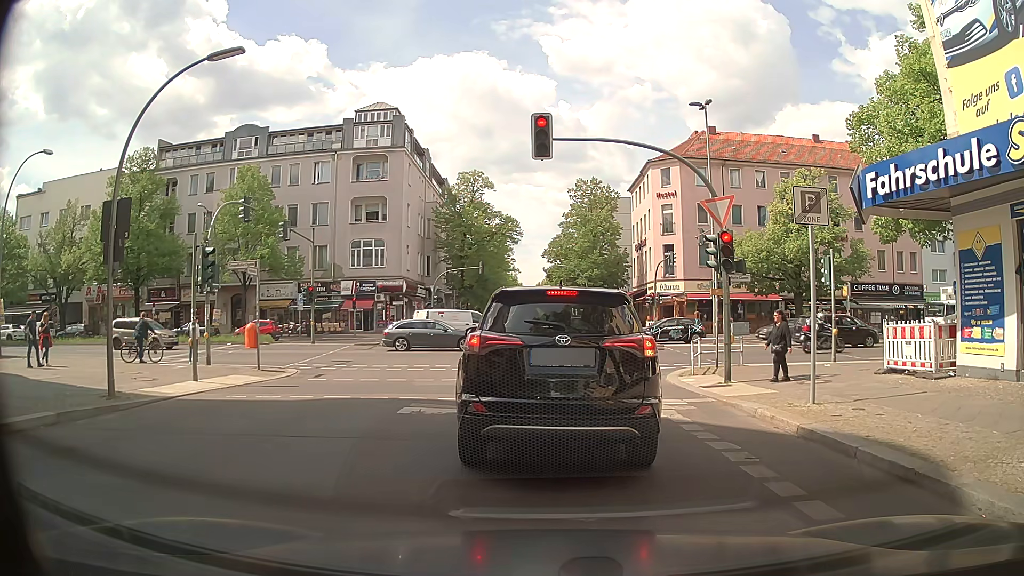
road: residential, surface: asphalt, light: Day
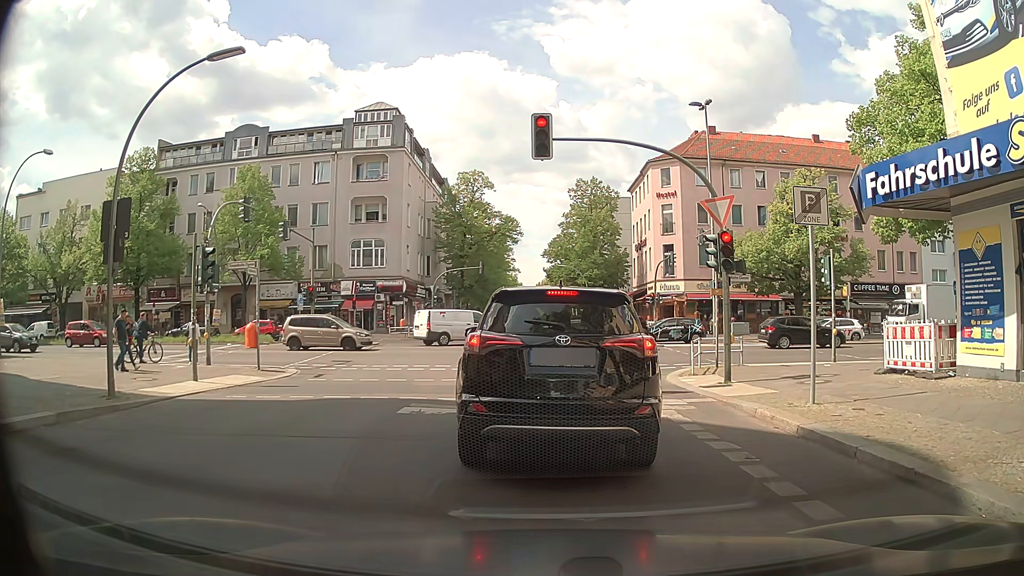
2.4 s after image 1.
(0.0, 0.0) m; 0°
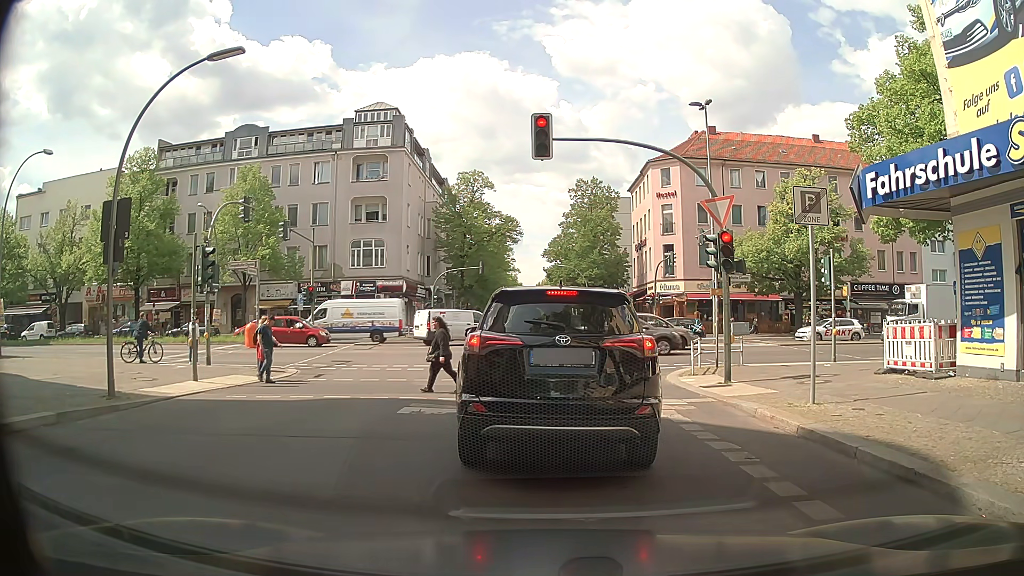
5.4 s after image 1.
(0.0, 0.0) m; 0°
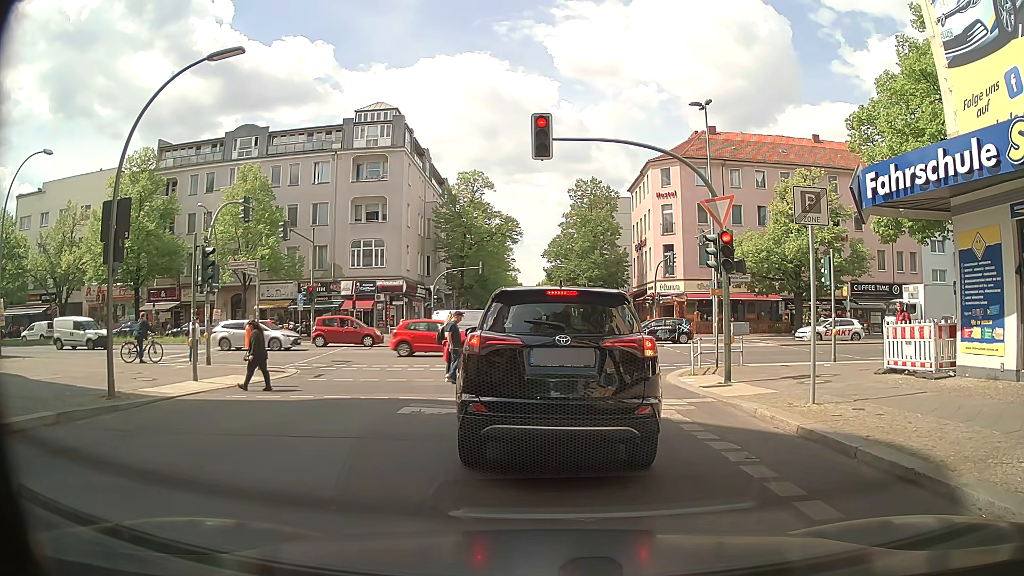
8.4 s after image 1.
(0.0, 0.0) m; 0°
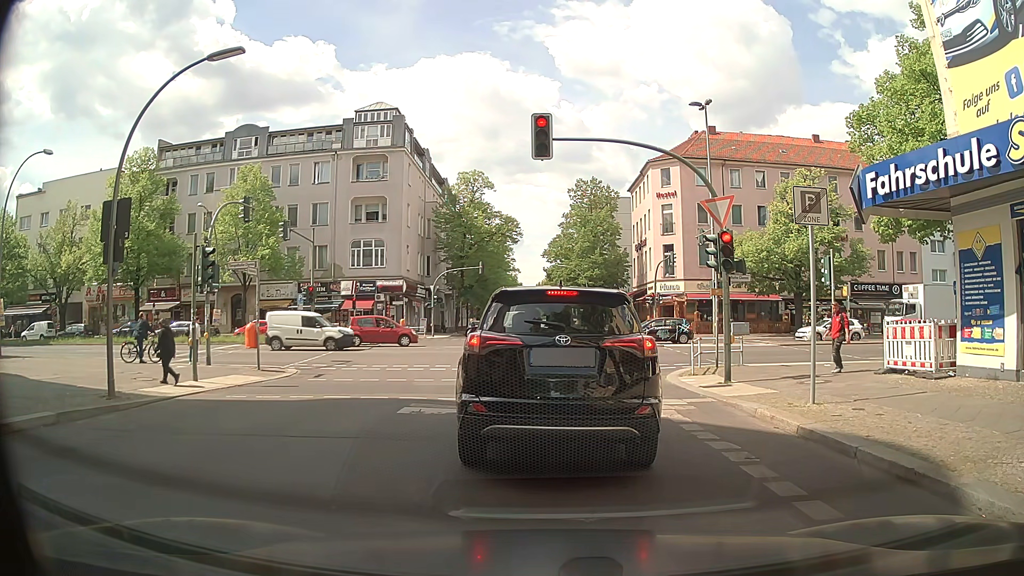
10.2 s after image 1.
(0.0, 0.0) m; 0°
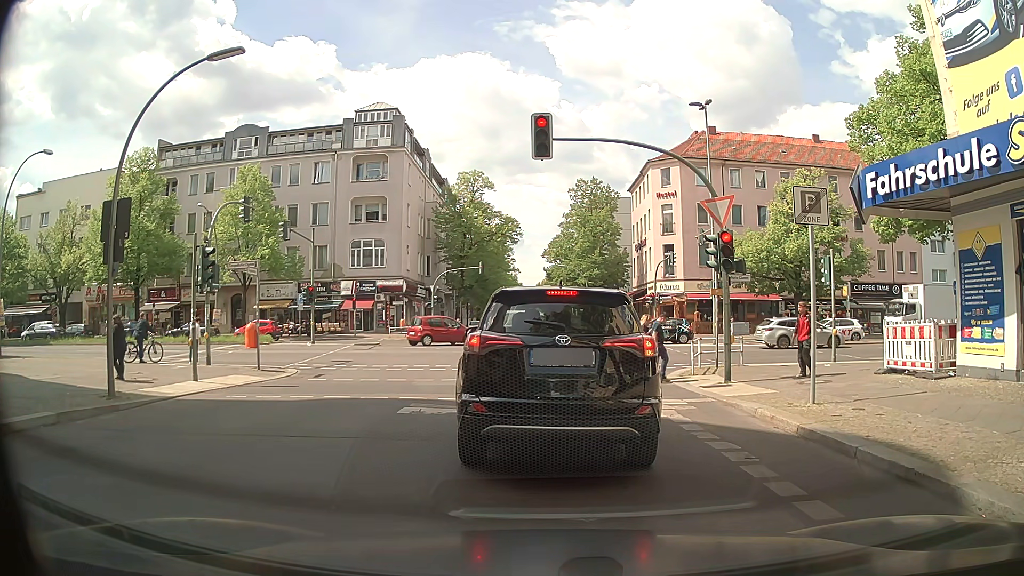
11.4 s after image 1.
(0.0, 0.0) m; 0°
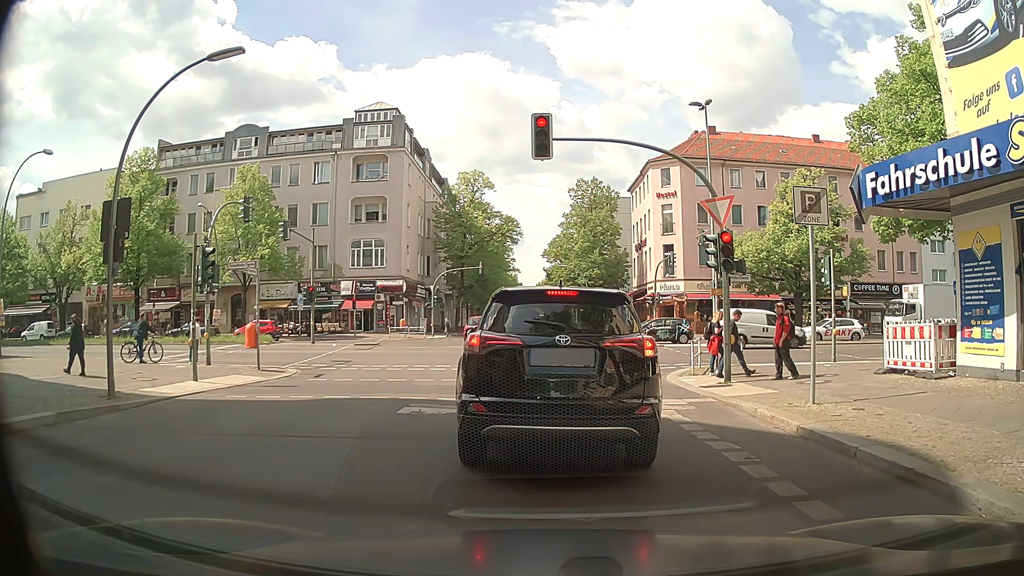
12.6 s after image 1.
(0.0, 0.0) m; 0°
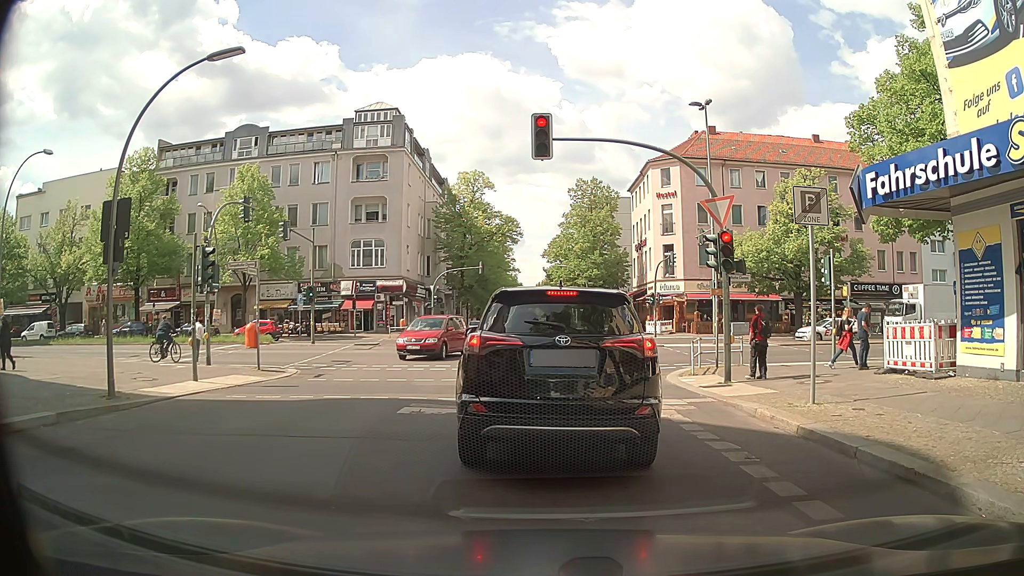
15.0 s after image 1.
(0.0, 0.0) m; 0°
